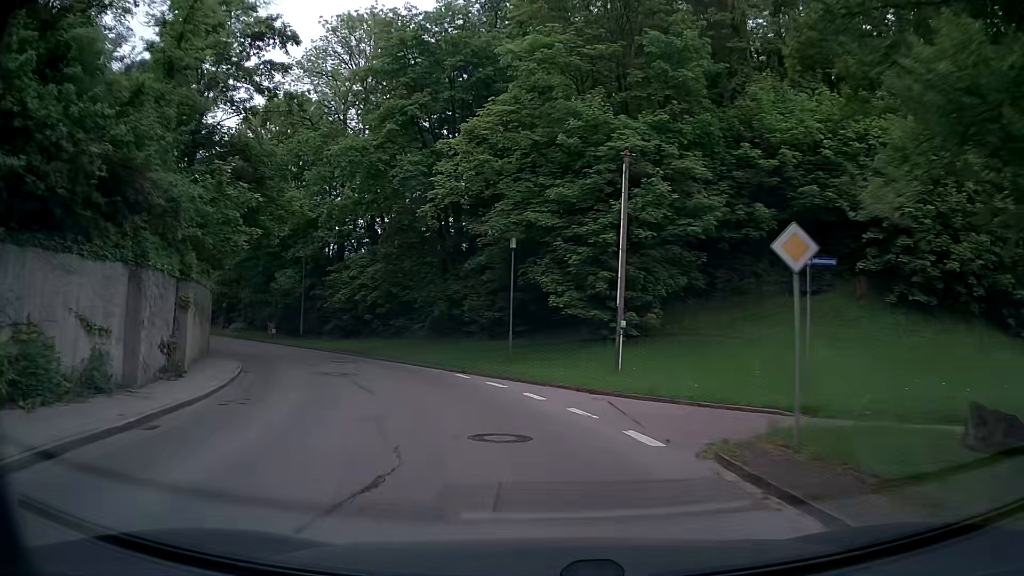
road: tertiary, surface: asphalt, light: Day
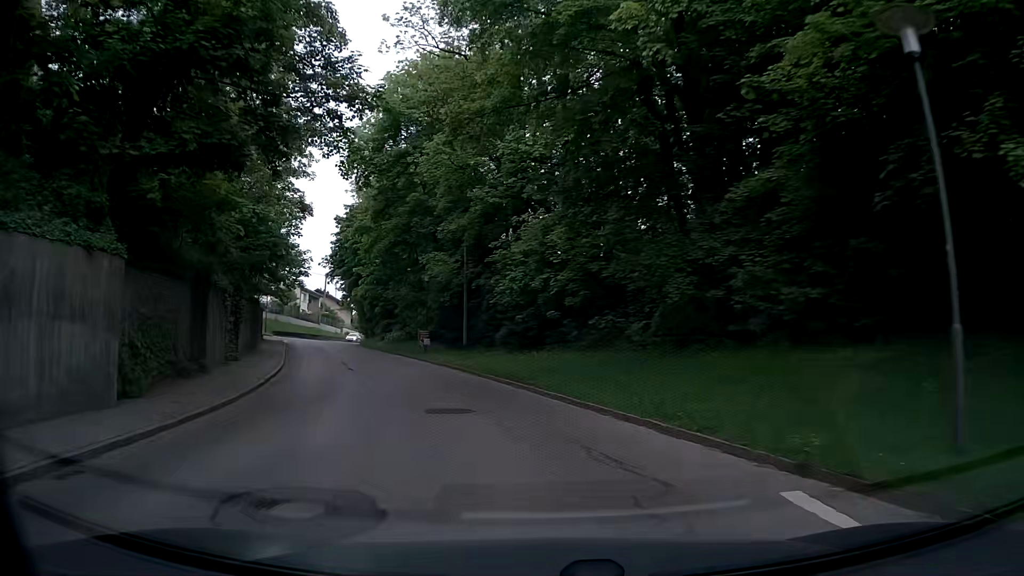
(-2.4, +15.9) m; -19°
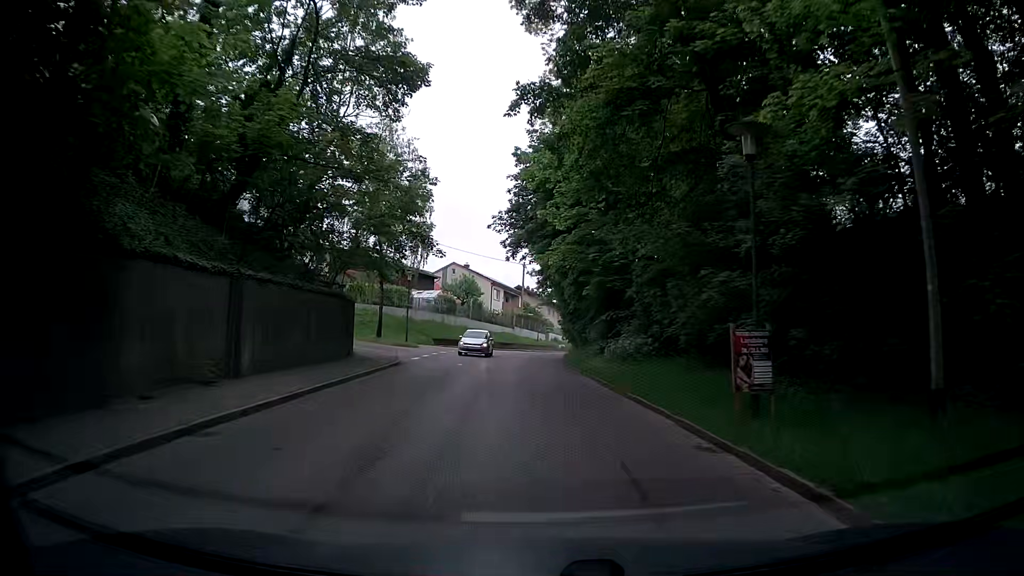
(-5.5, +26.1) m; -19°
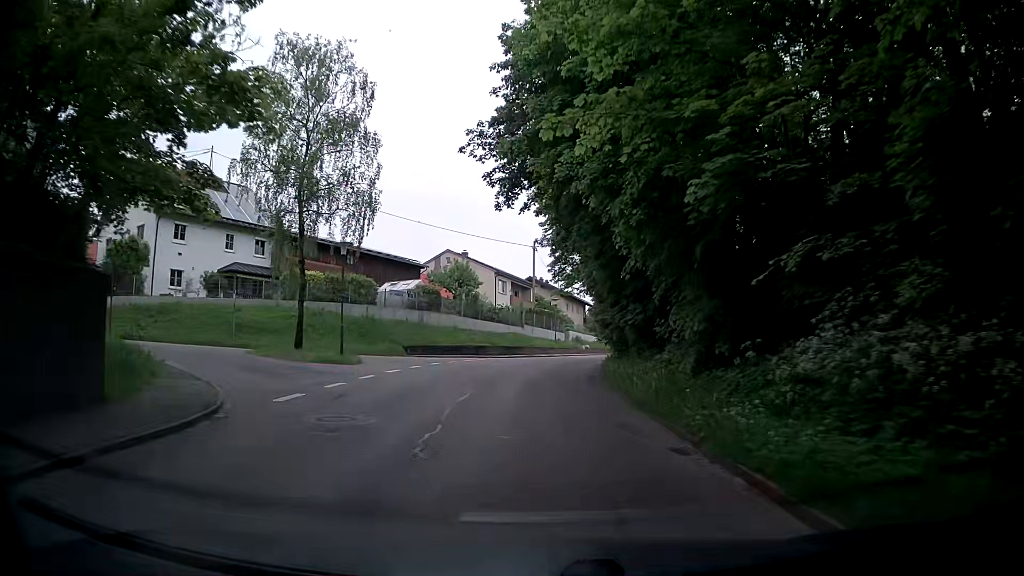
(-0.3, +16.9) m; -1°
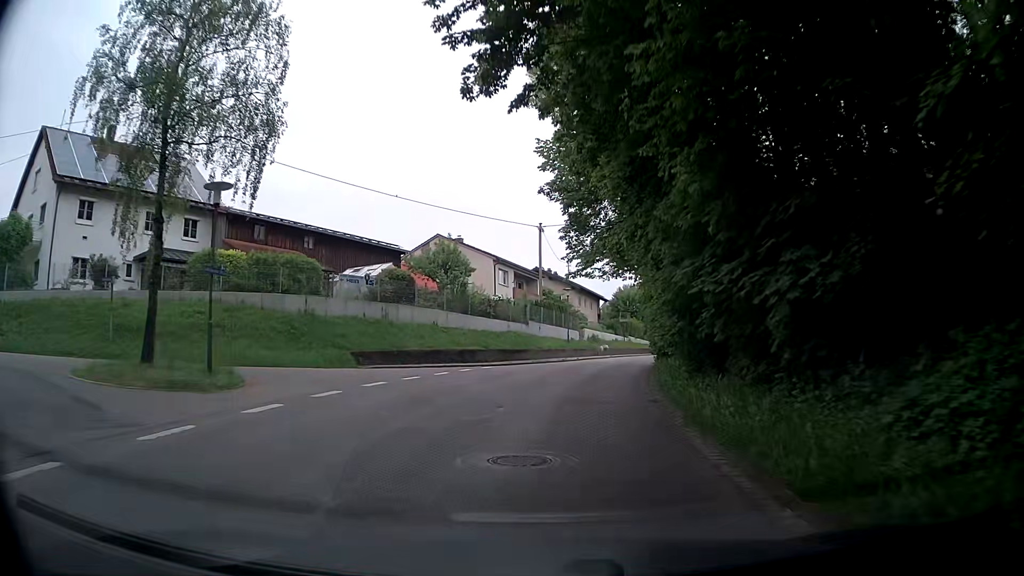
(-0.3, +11.6) m; -3°
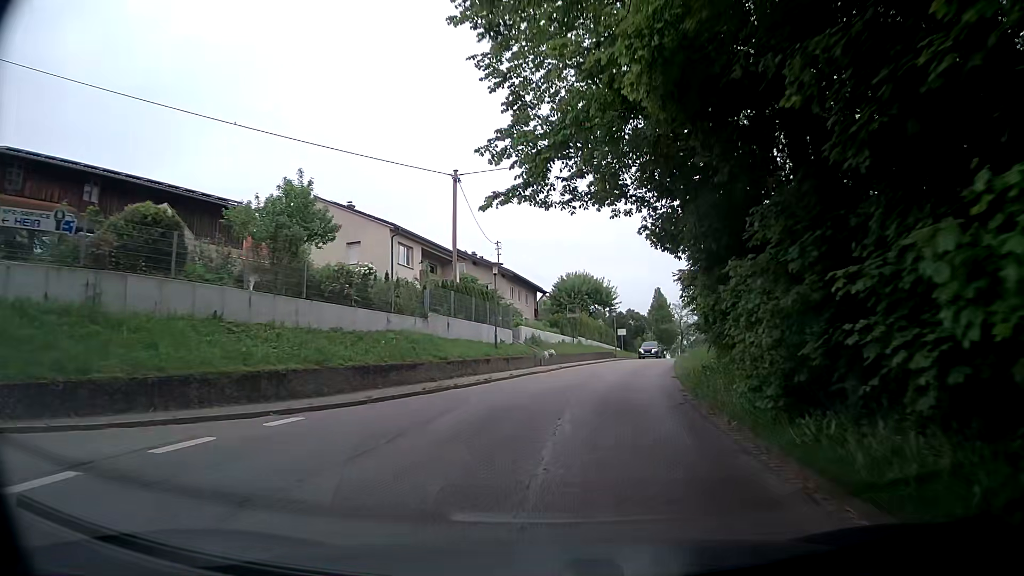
(+0.8, +17.8) m; +7°
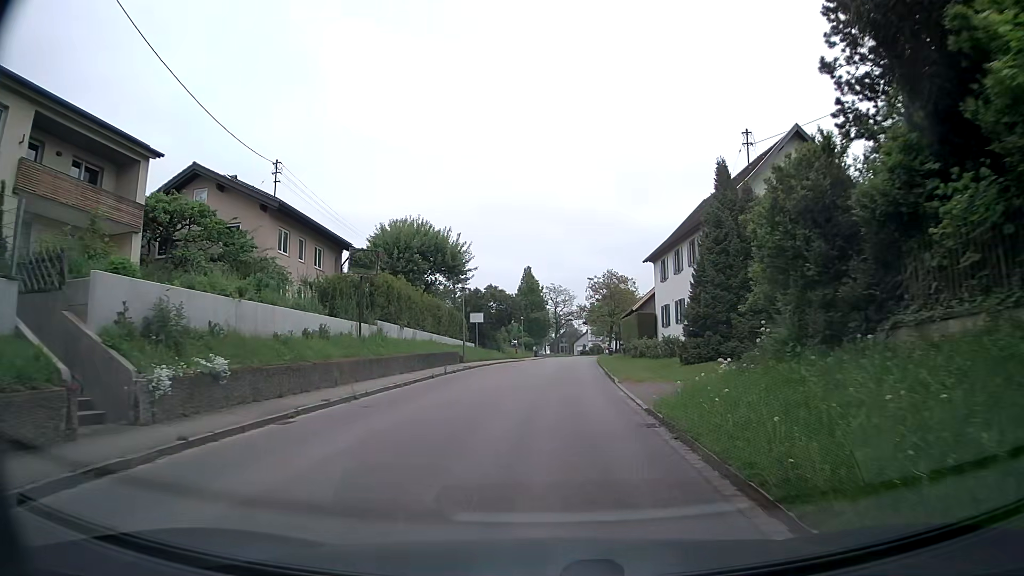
(+3.2, +28.1) m; +12°
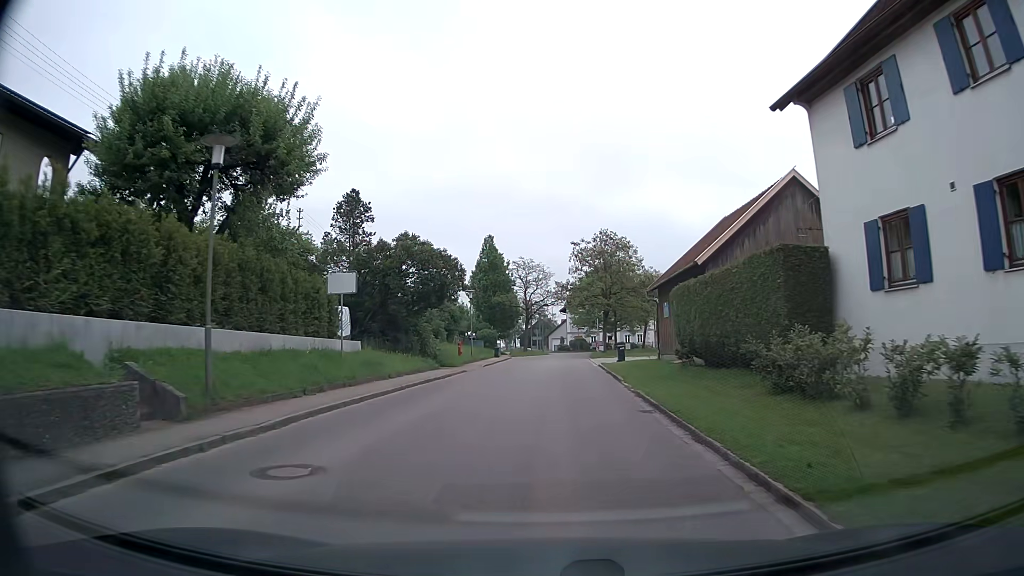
(+0.7, +26.9) m; +3°
(0, +10) (0, +20) (0, +30) (+1, +40) (+1, +50) (+2, +60) (+4, +70) (+9, +78) (+18, +83) (+28, +85) m
